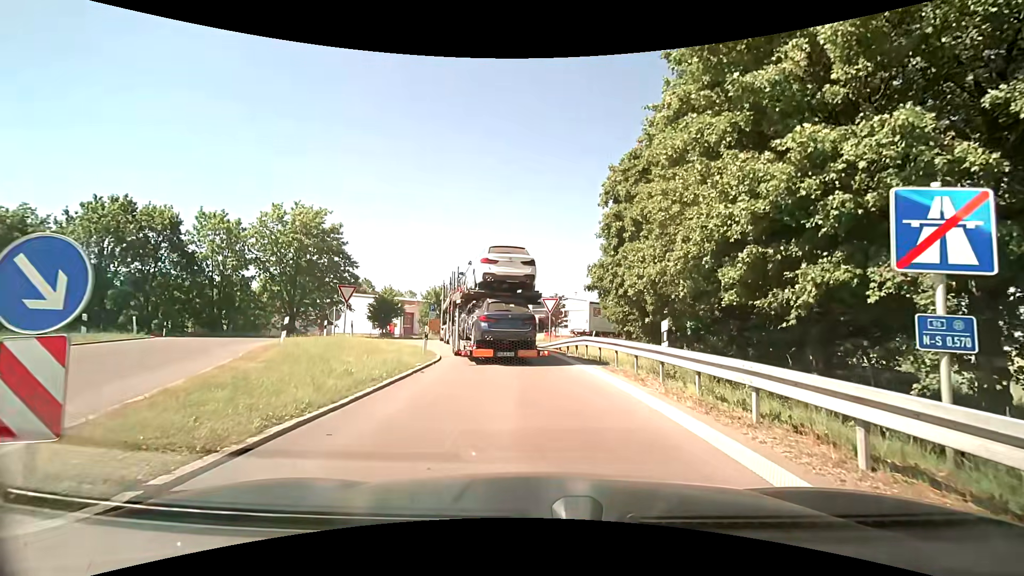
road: motorway_link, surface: asphalt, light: Day
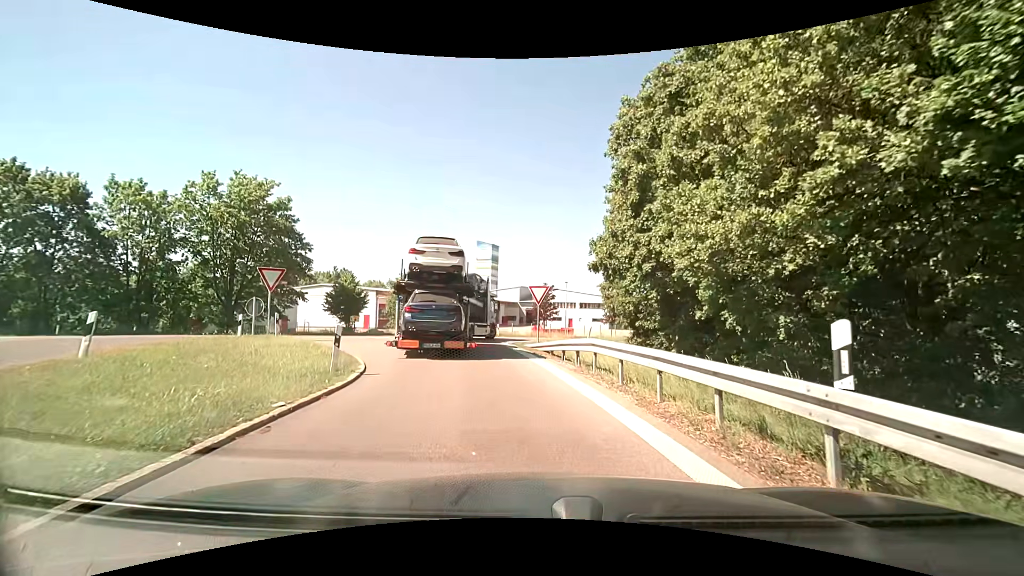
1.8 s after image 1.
(+0.2, +6.7) m; +1°
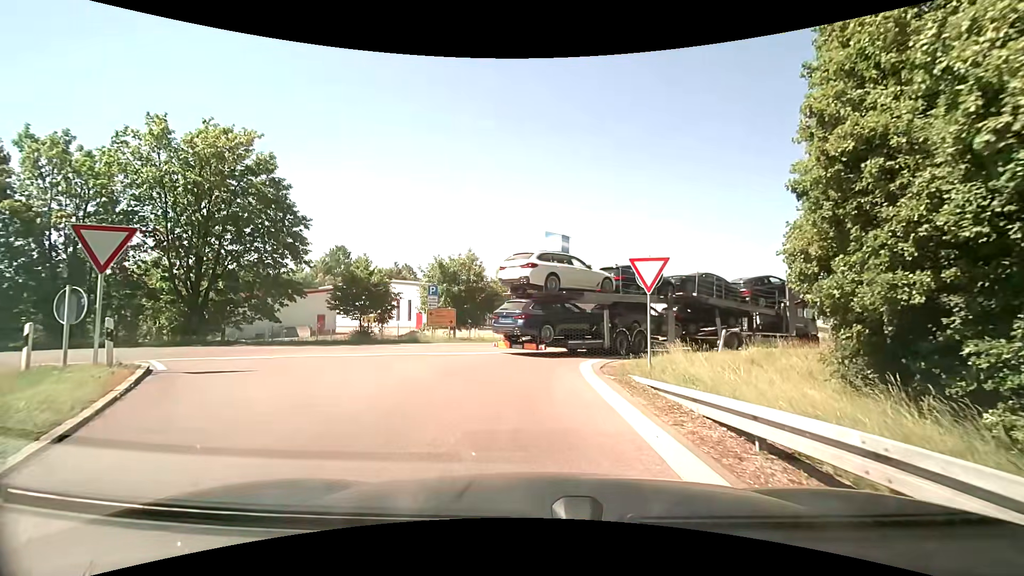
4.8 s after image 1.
(-0.5, +12.4) m; -7°
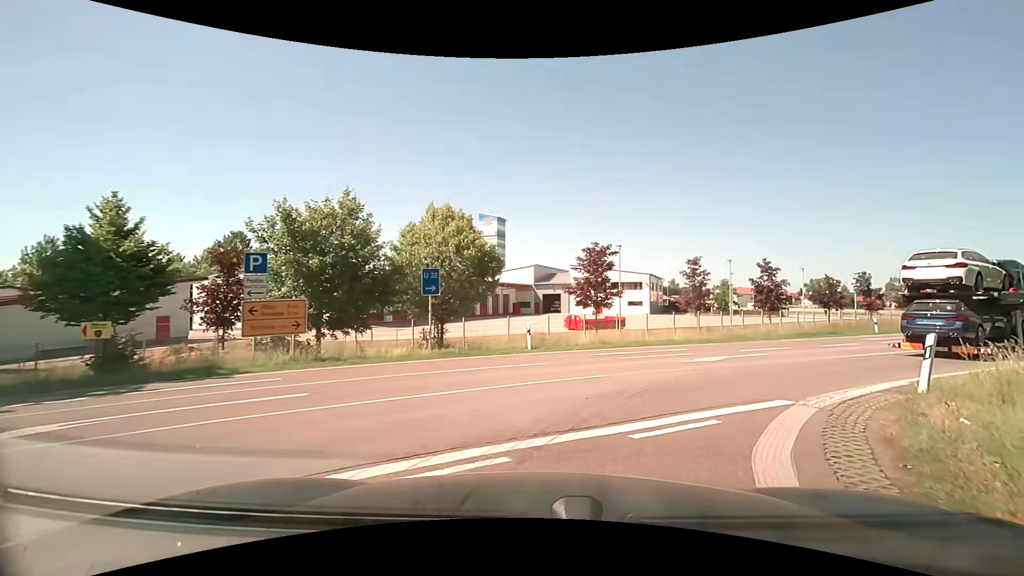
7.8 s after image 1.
(-0.2, +13.8) m; +7°
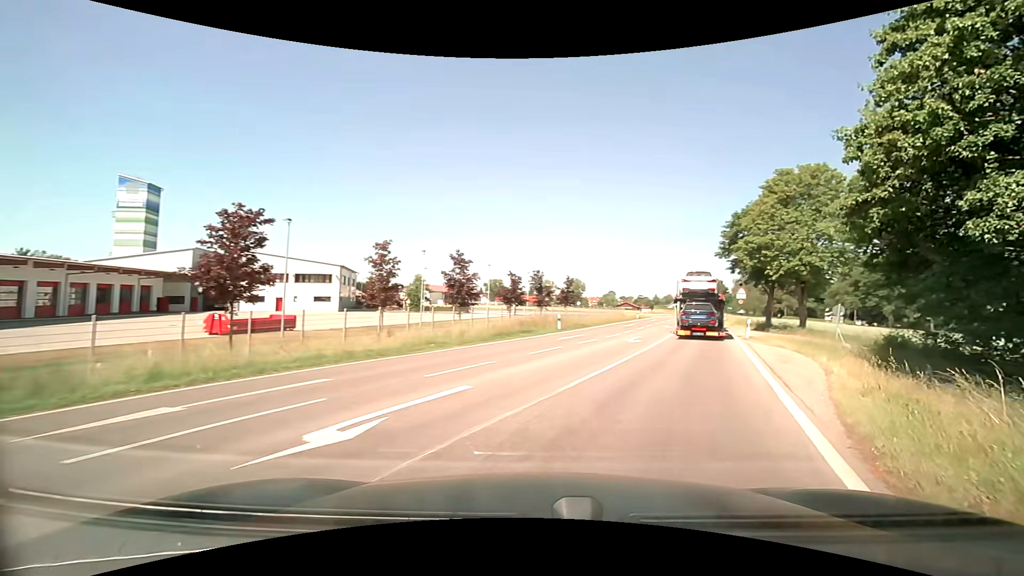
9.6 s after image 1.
(+2.7, +9.6) m; +34°
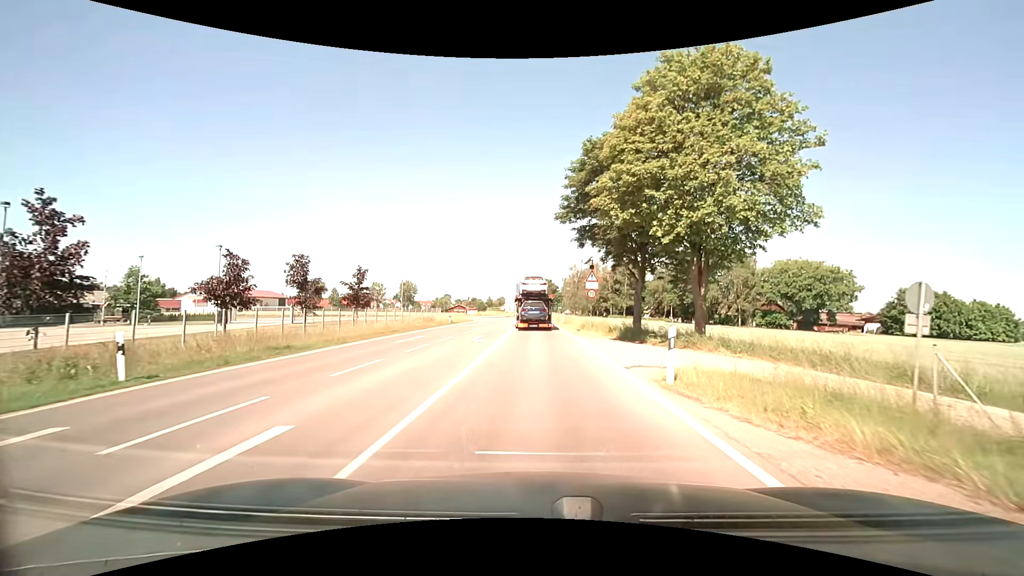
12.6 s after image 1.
(+5.9, +21.4) m; +18°
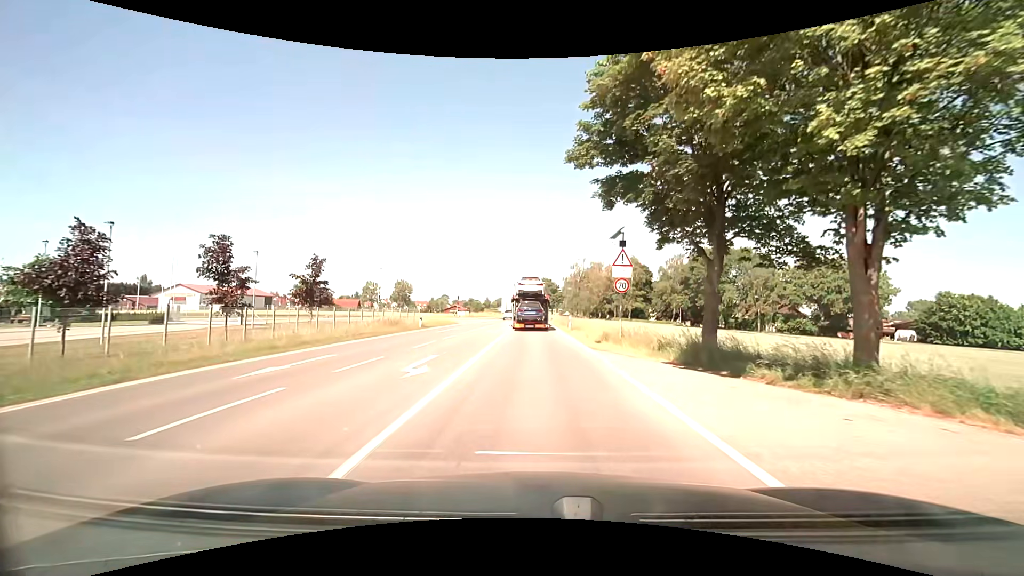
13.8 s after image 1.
(+0.1, +11.5) m; +1°
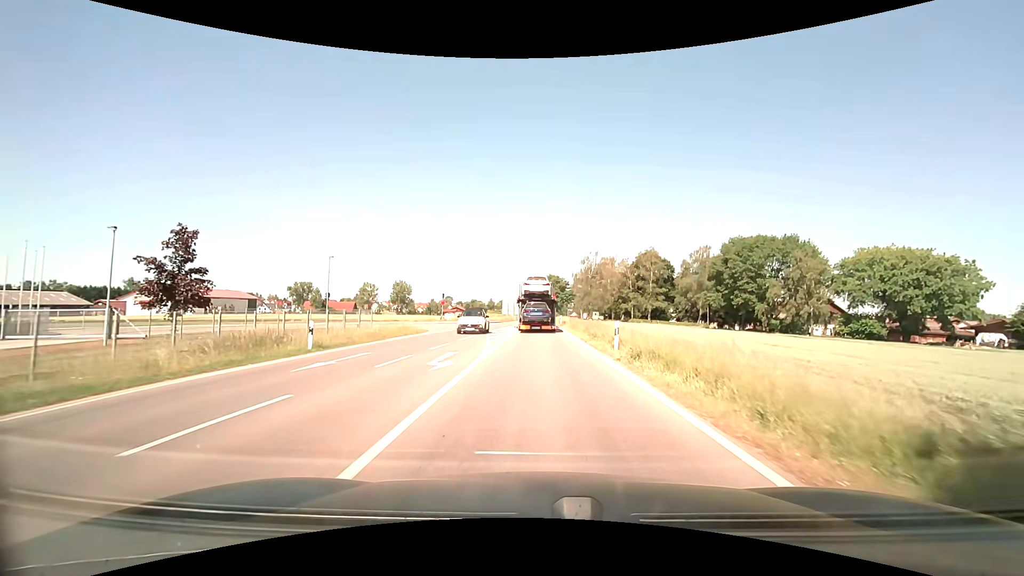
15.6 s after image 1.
(-0.2, +18.5) m; -1°
(0, +10) (0, +20) (0, +30) (0, +40) (0, +50) (0, +60) (+1, +70) (+1, +80) (+1, +90) (+1, +100) m
